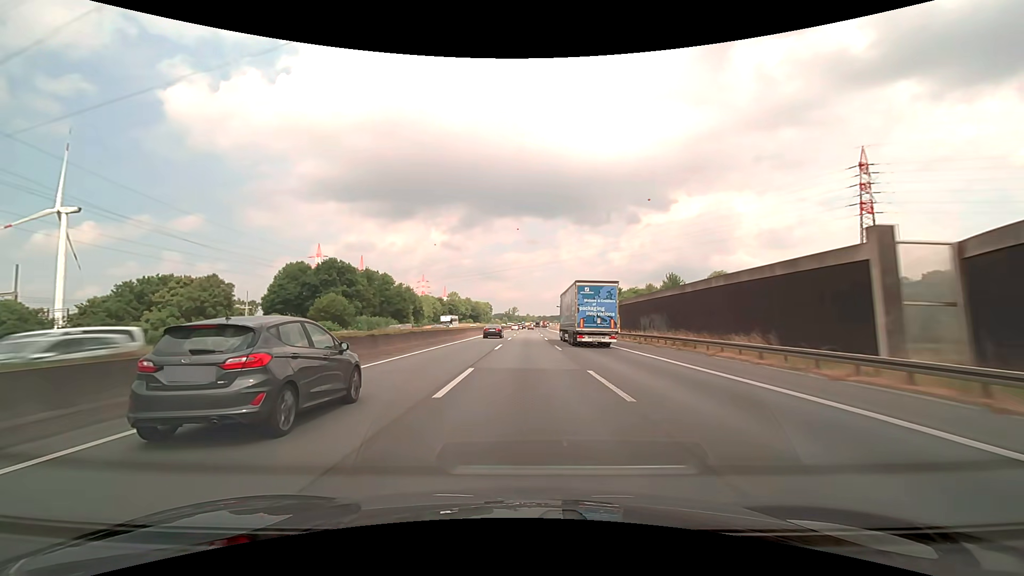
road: motorway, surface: asphalt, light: Day
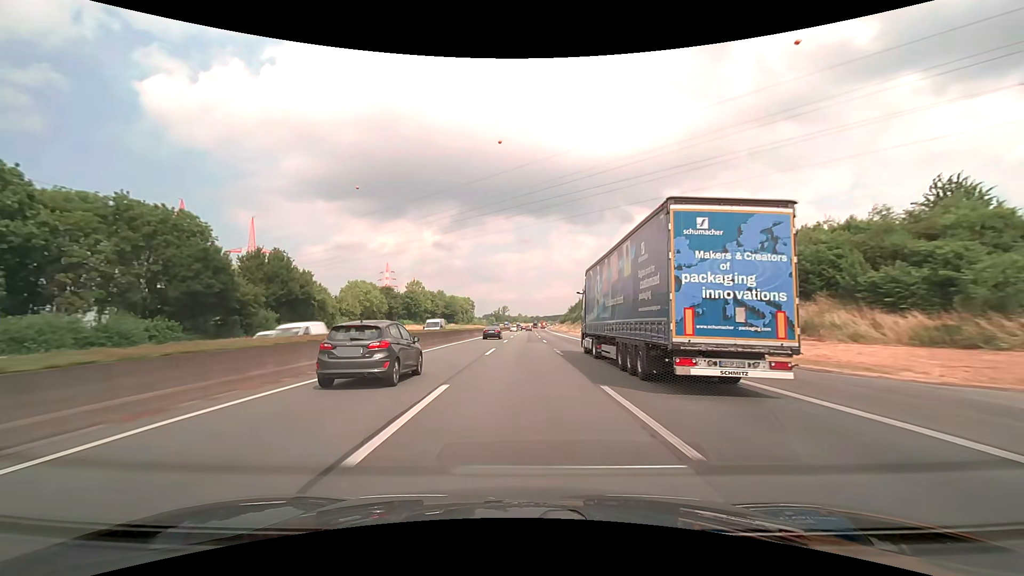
(+0.6, +76.0) m; +1°
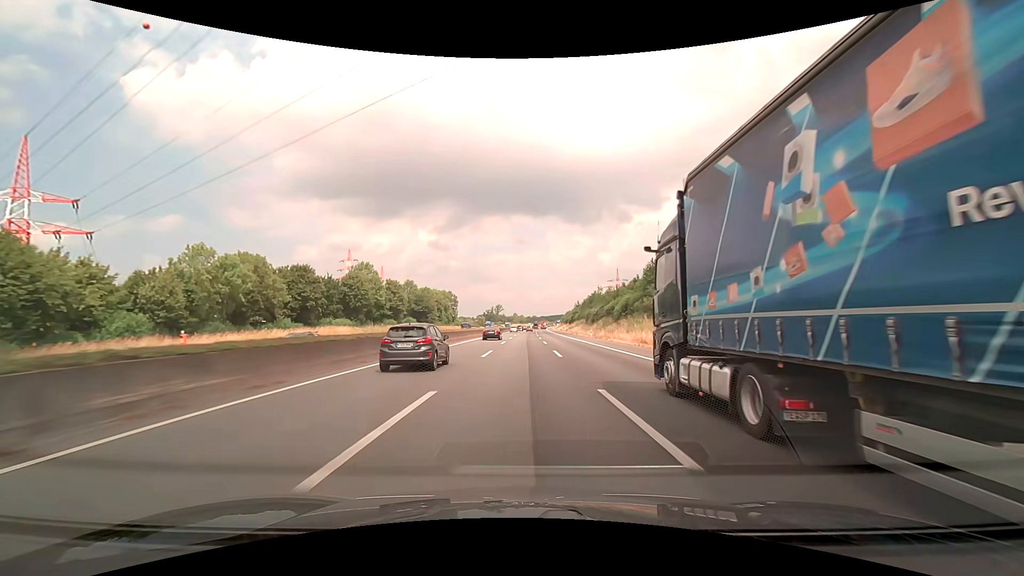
(+0.3, +57.0) m; +1°
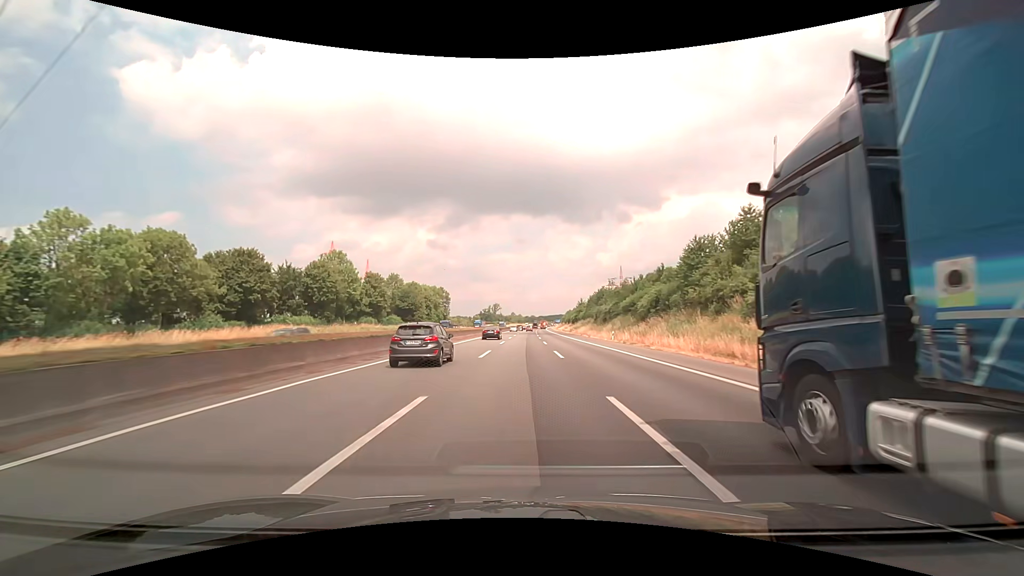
(0.0, +19.0) m; 0°
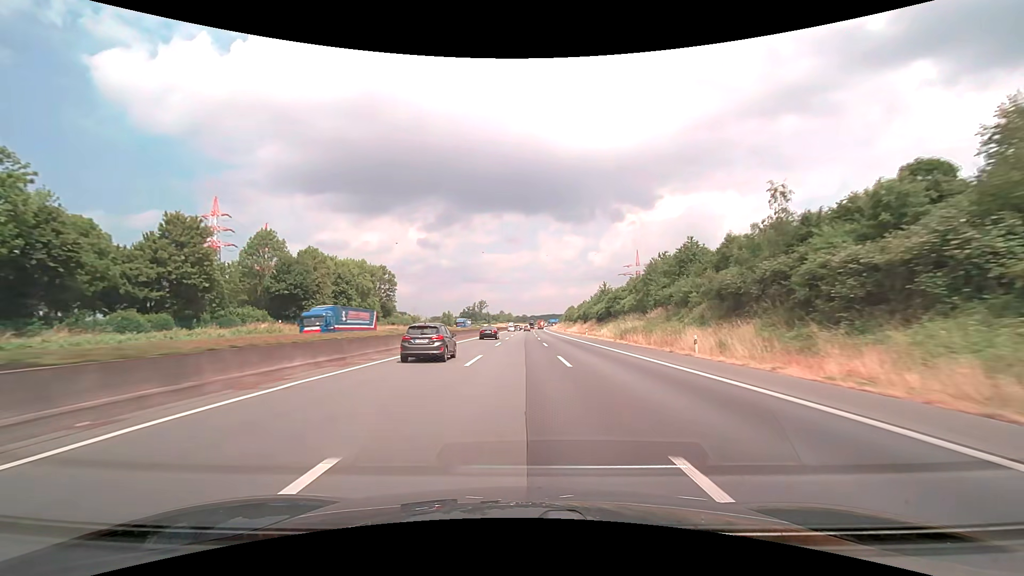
(+0.4, +76.0) m; +1°
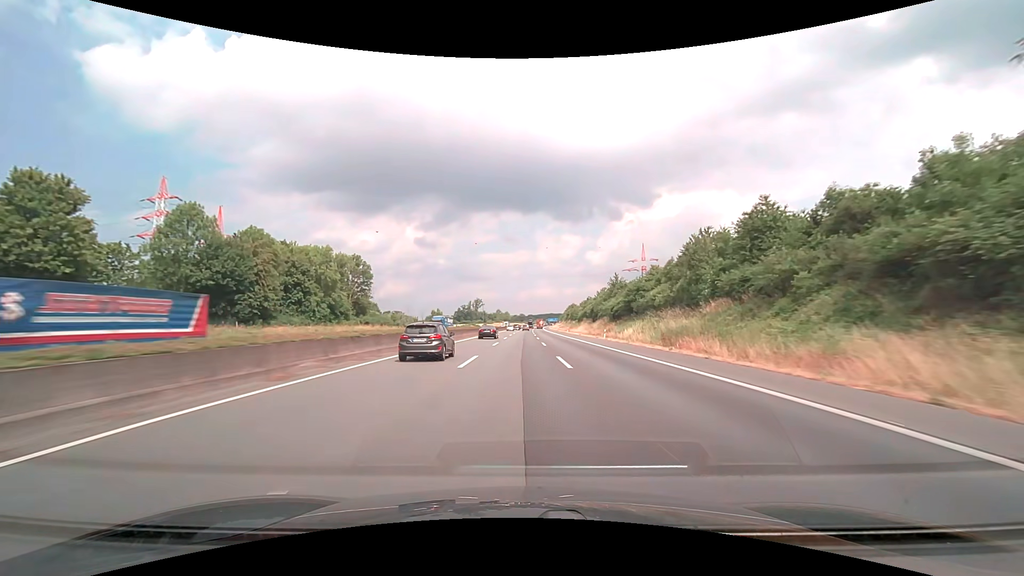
(0.0, +19.0) m; 0°
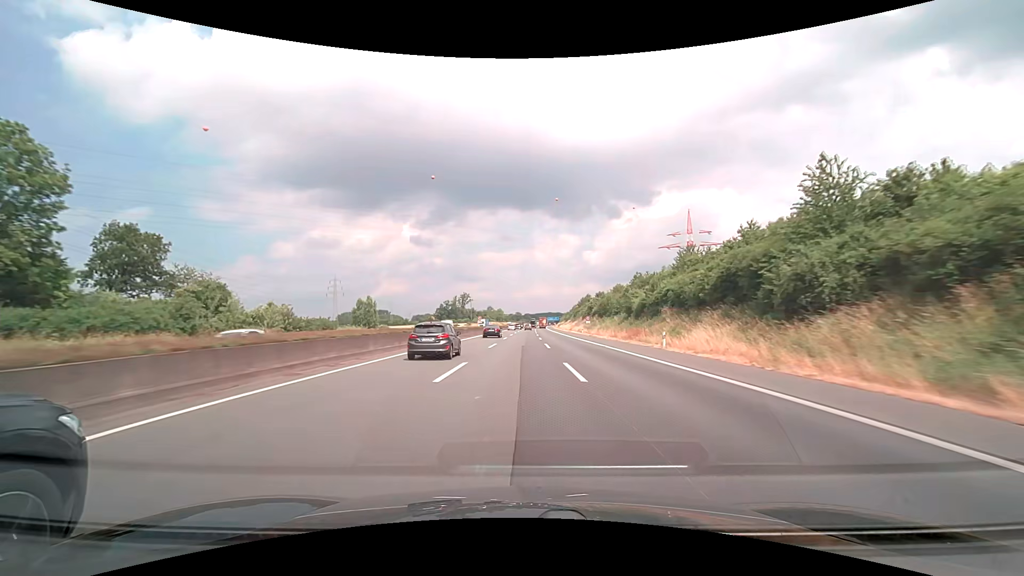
(+0.3, +76.0) m; 0°
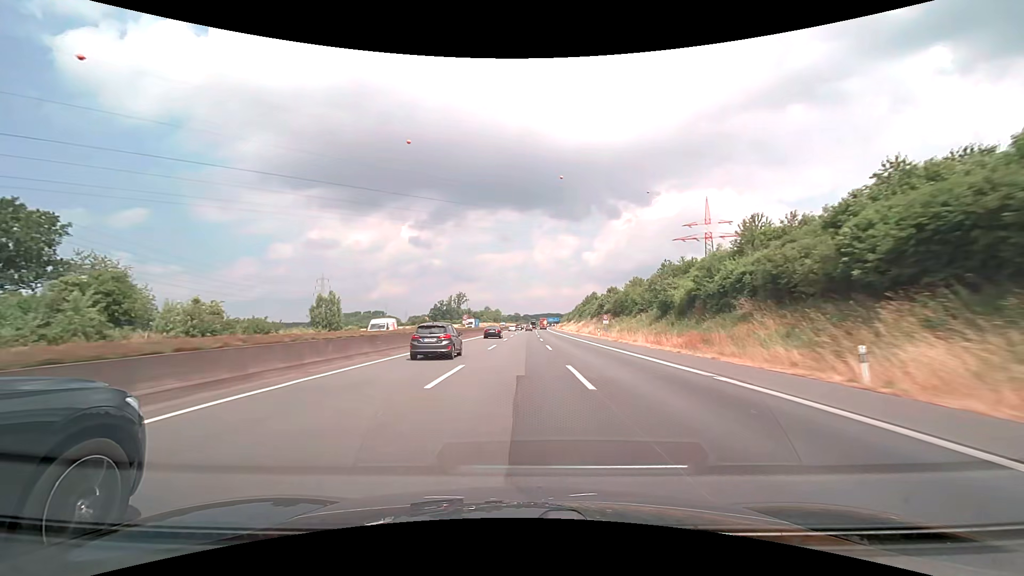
(0.0, +19.0) m; 0°
(0, +10) (0, +20) (0, +30) (0, +40) (0, +50) (0, +60) (0, +70) (0, +80) (0, +90) (+1, +100) m
